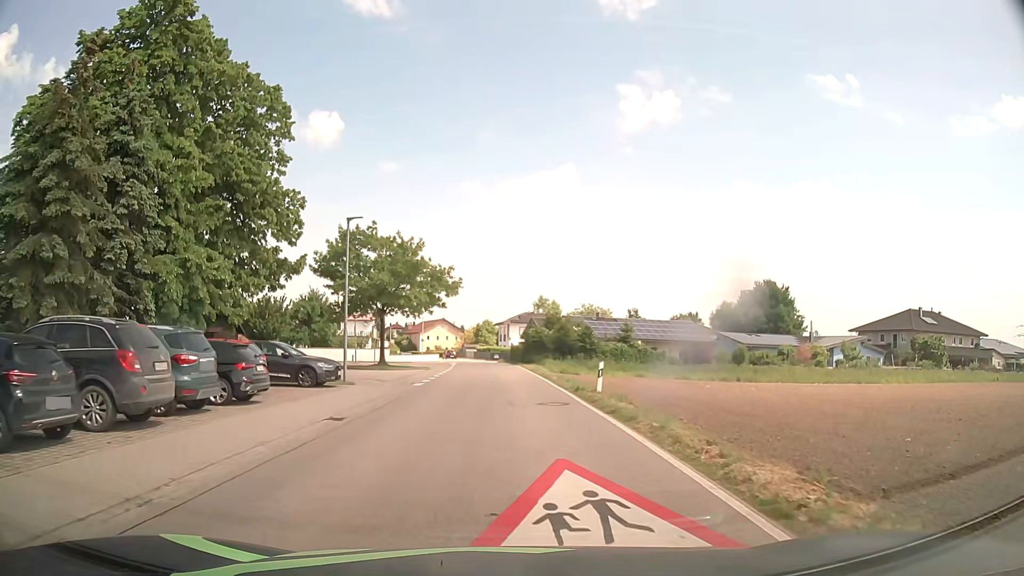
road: secondary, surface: asphalt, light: Day
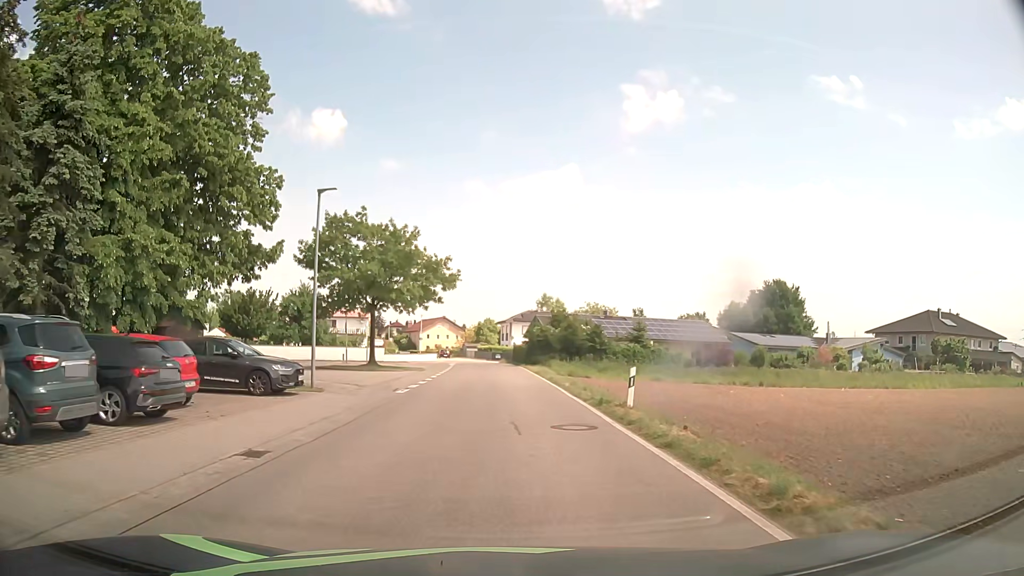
(0.0, +4.5) m; 0°
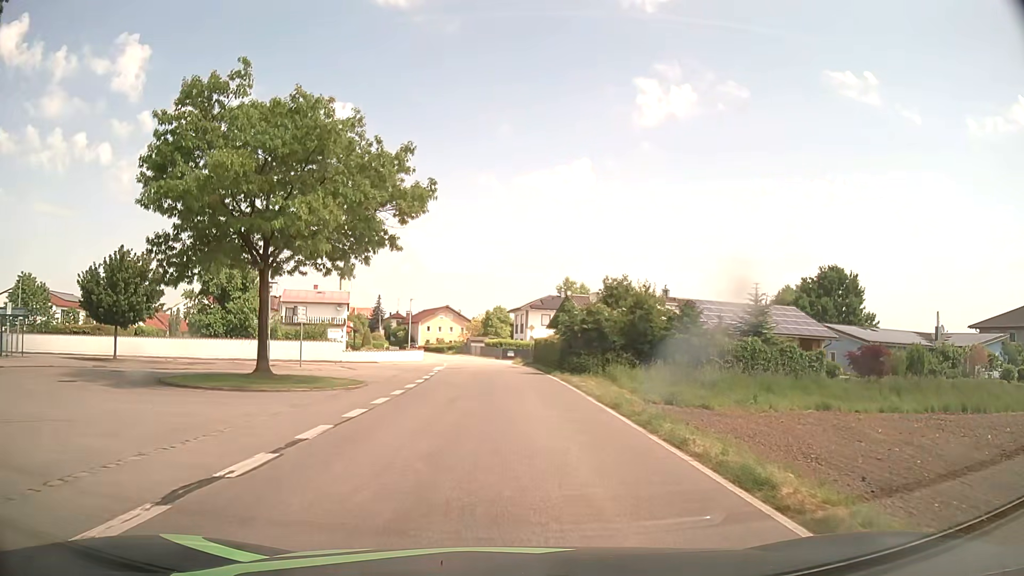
(-0.2, +22.7) m; -1°
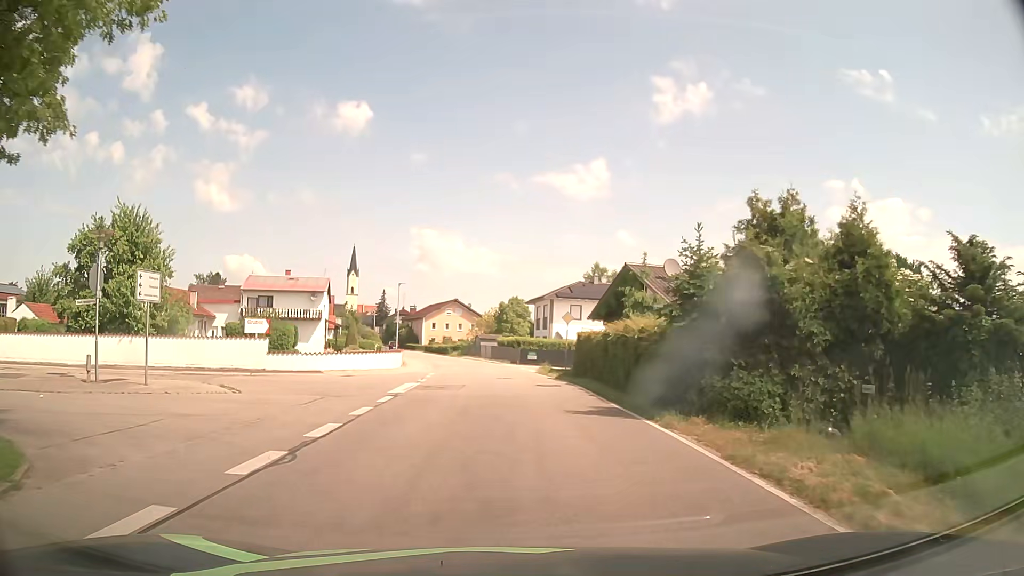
(-0.1, +18.1) m; -1°
(0, +10) (0, +20) (0, +30) (-1, +40) (-3, +50) (-5, +60) (-7, +69) (-9, +79) (-12, +89) (-14, +99) m
